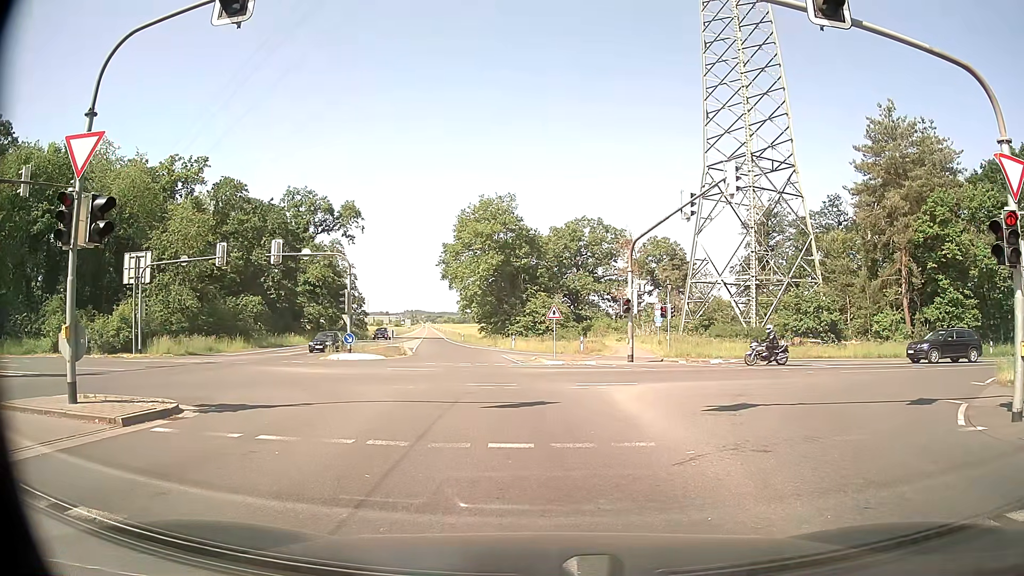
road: secondary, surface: asphalt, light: Day
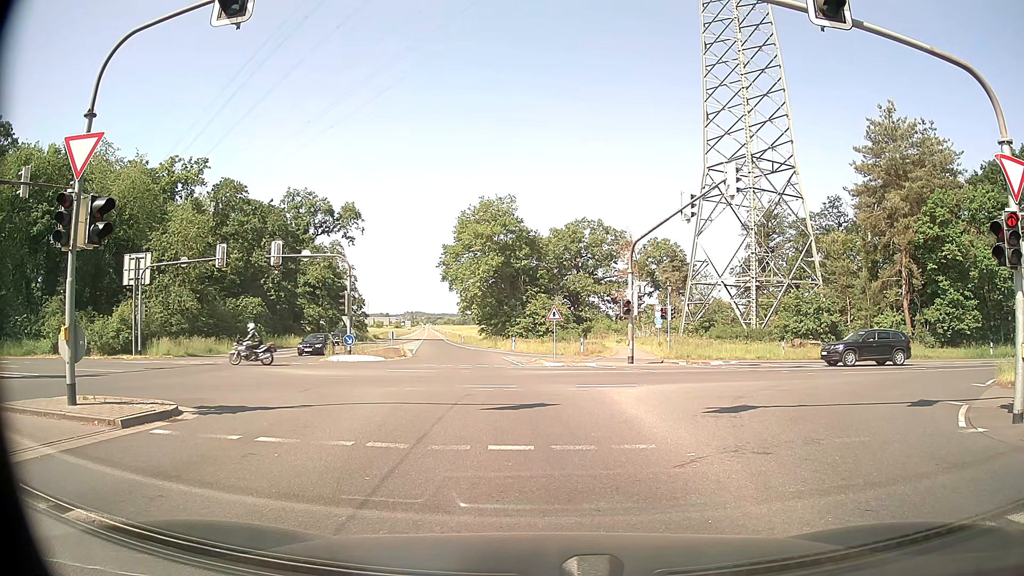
(0.0, +0.1) m; 0°
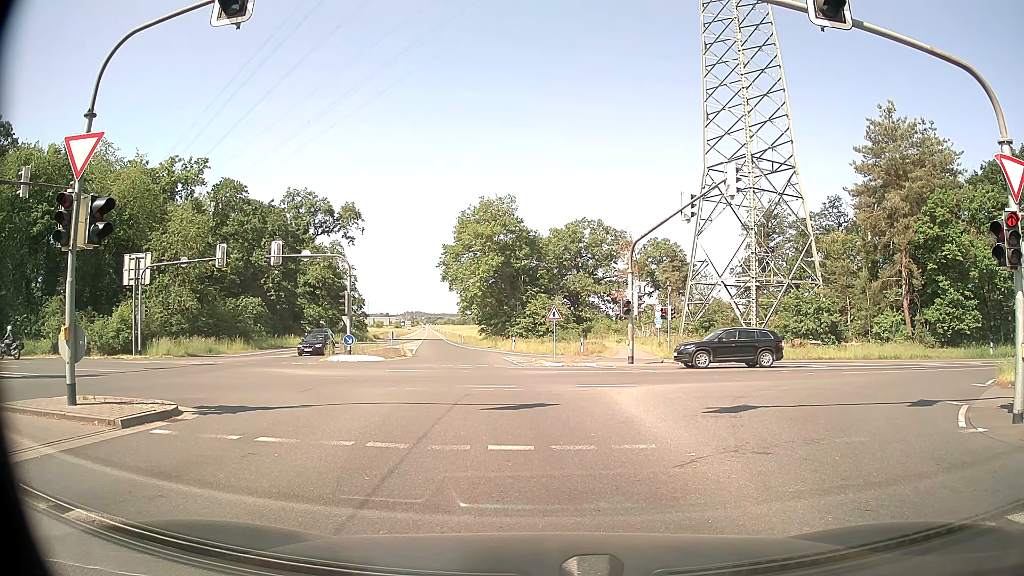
(0.0, 0.0) m; 0°
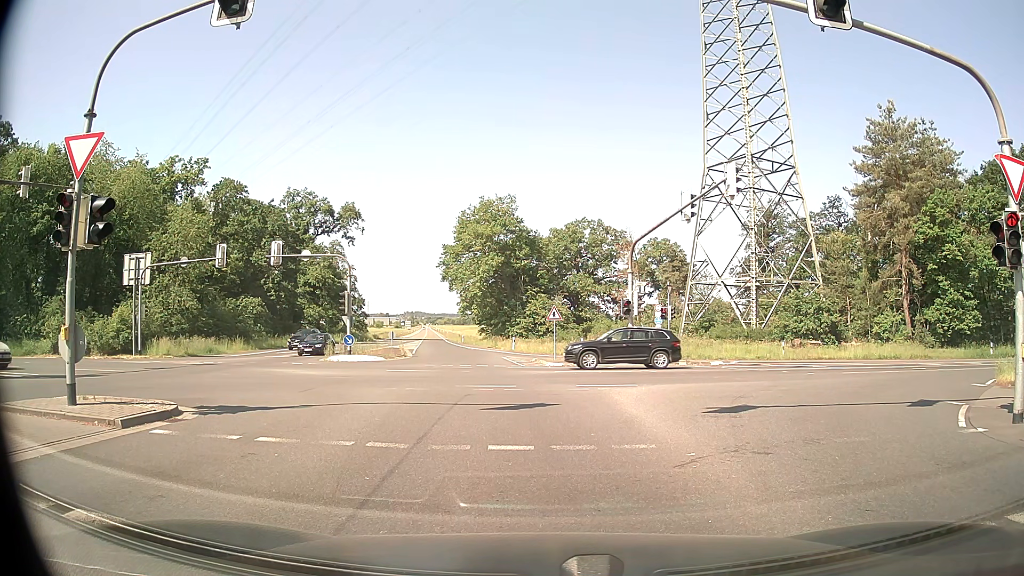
(0.0, 0.0) m; 0°
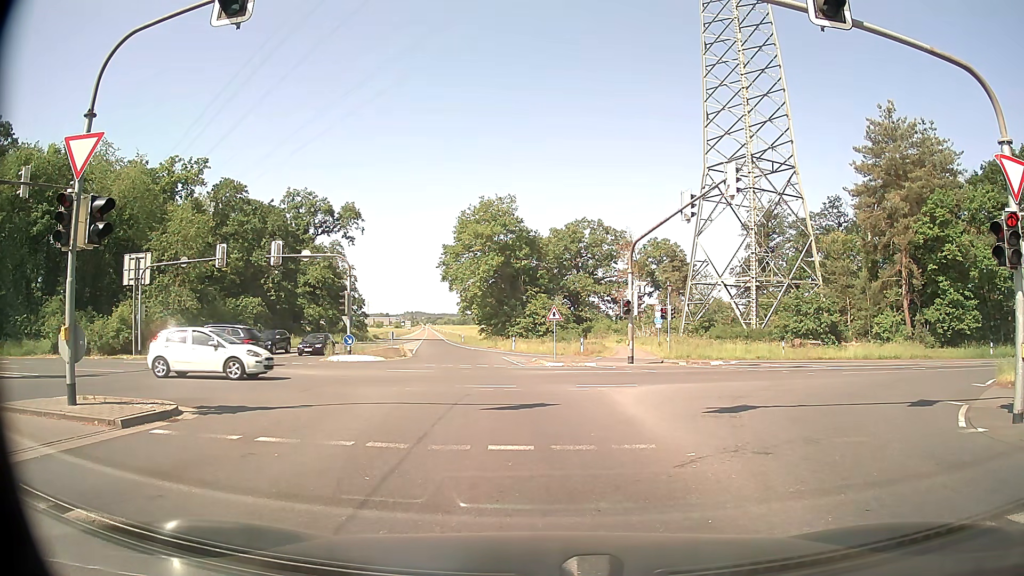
(0.0, 0.0) m; 0°
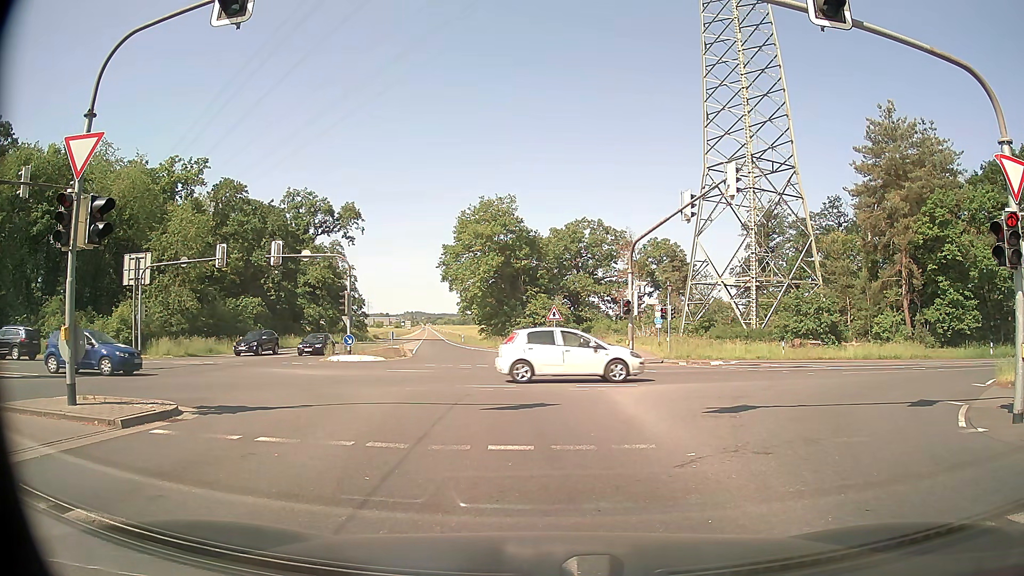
(0.0, 0.0) m; 0°
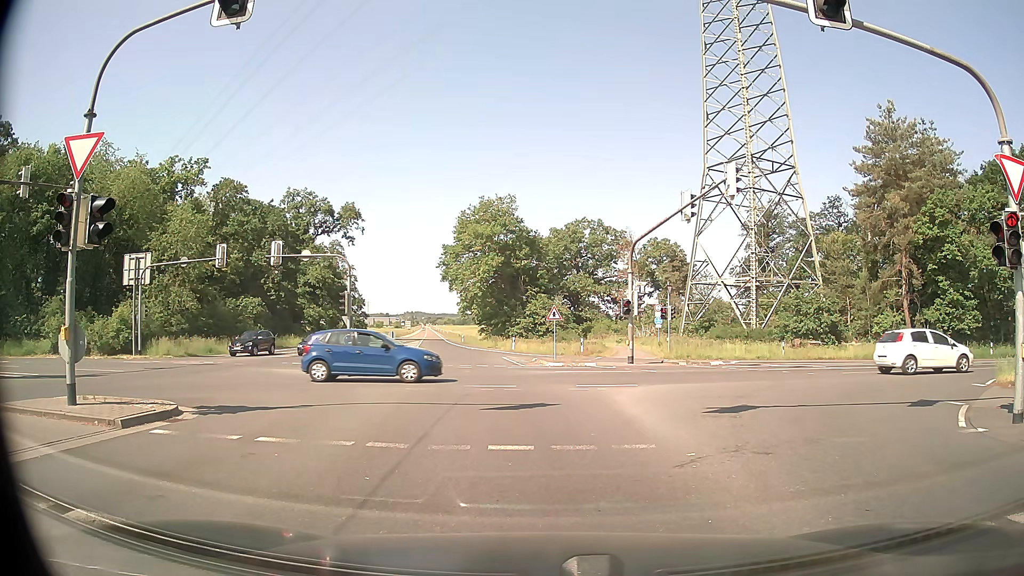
(0.0, 0.0) m; 0°
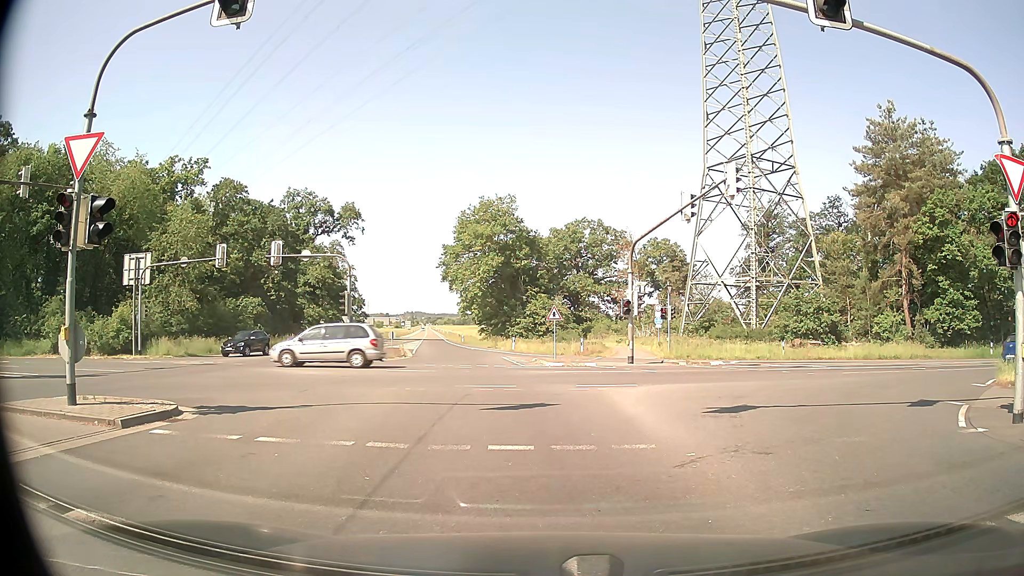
(0.0, 0.0) m; 0°
(0, +10) (0, +20) (-1, +30) (-2, +40) (-4, +50) (-5, +60) (-6, +70) (-8, +80) (-9, +89) (-10, +99) m
